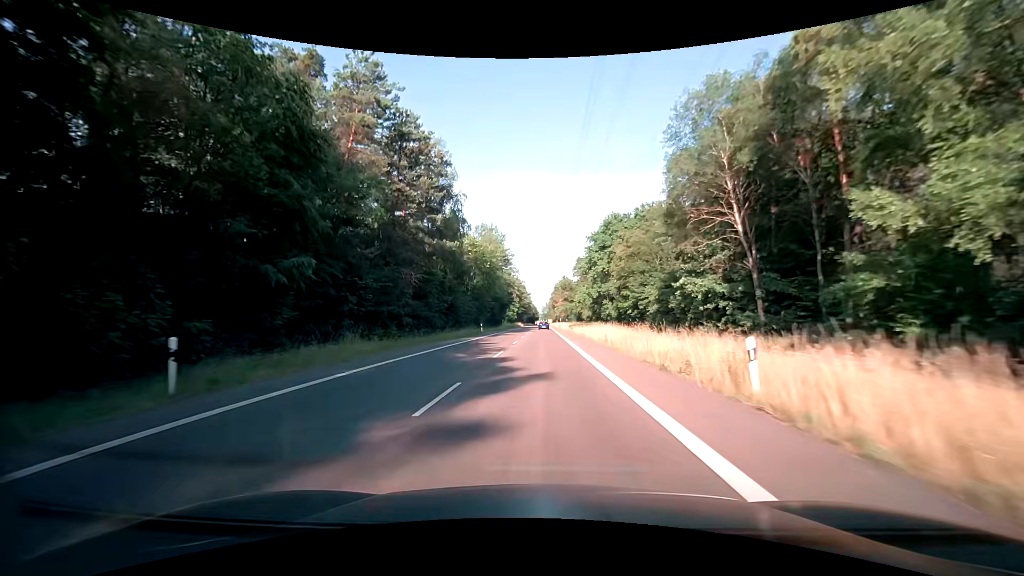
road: secondary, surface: asphalt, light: Day
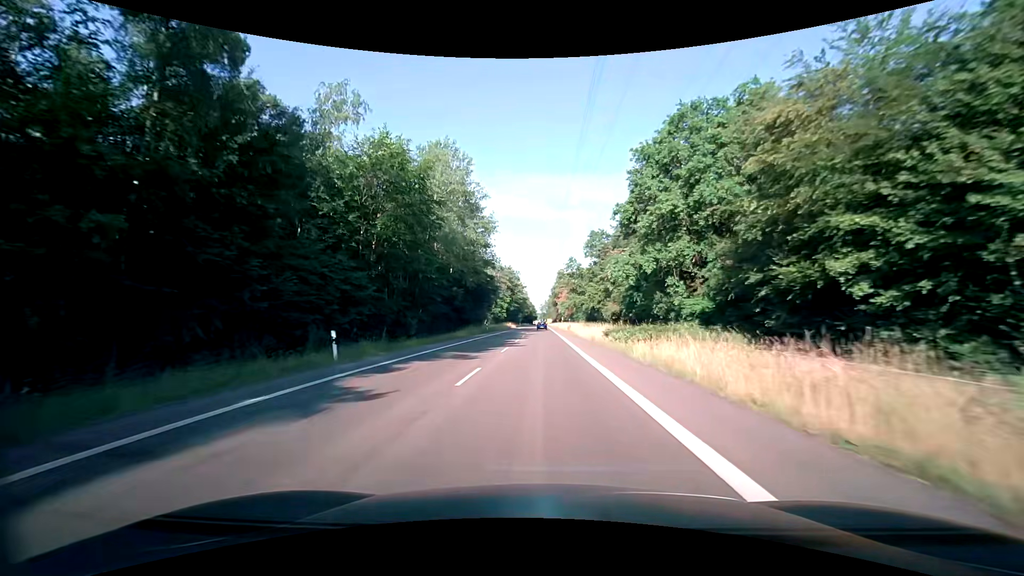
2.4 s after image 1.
(+0.3, +42.3) m; 0°
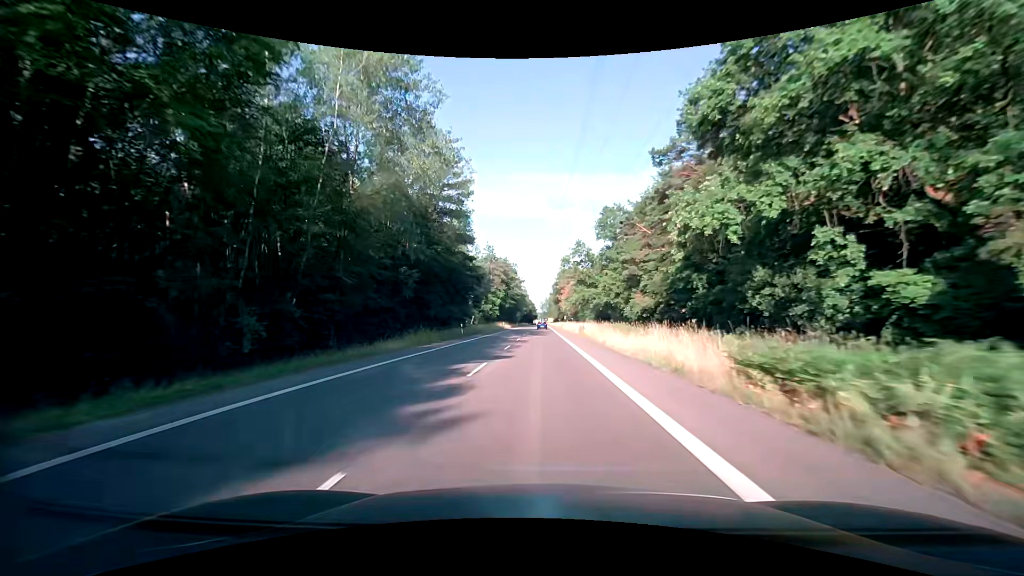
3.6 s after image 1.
(0.0, +21.1) m; 0°
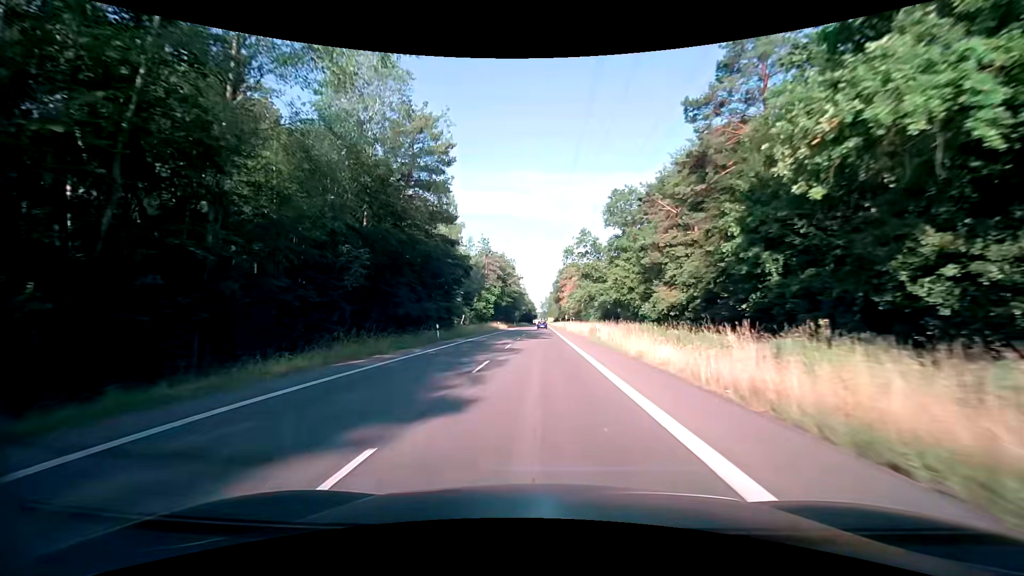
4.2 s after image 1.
(0.0, +10.6) m; 0°
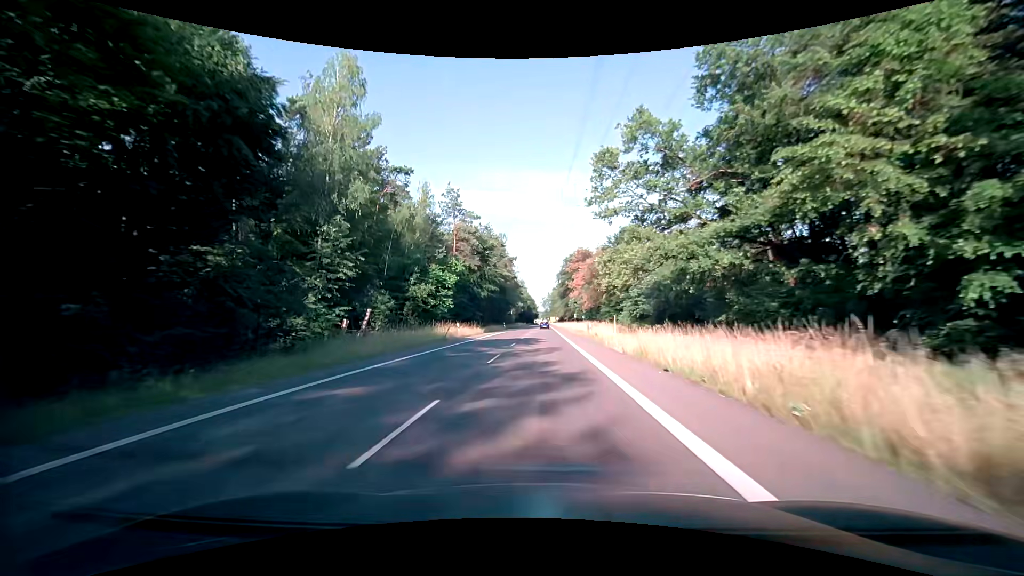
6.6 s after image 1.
(0.0, +42.4) m; 0°
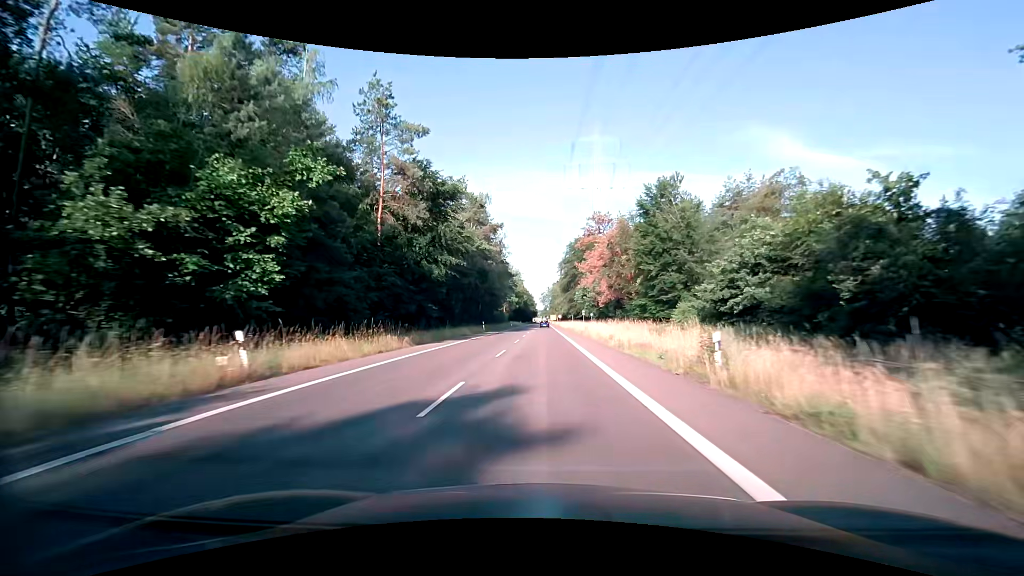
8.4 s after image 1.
(-0.1, +31.9) m; 0°
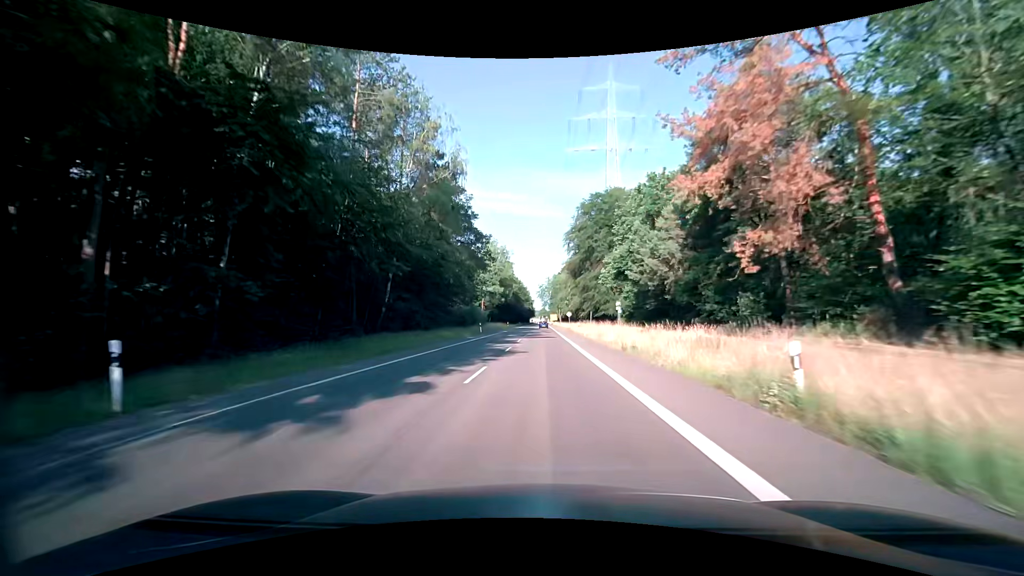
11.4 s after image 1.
(-0.1, +53.2) m; 0°
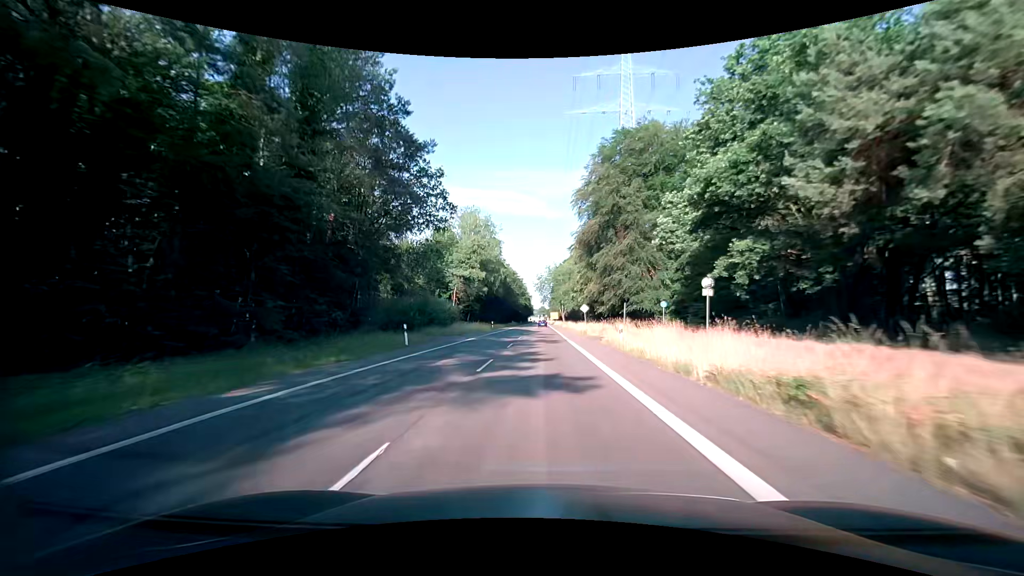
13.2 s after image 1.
(0.0, +31.8) m; 0°
(0, +10) (0, +20) (0, +30) (0, +40) (0, +50) (0, +60) (0, +70) (0, +80) (+1, +90) (+1, +100) m
